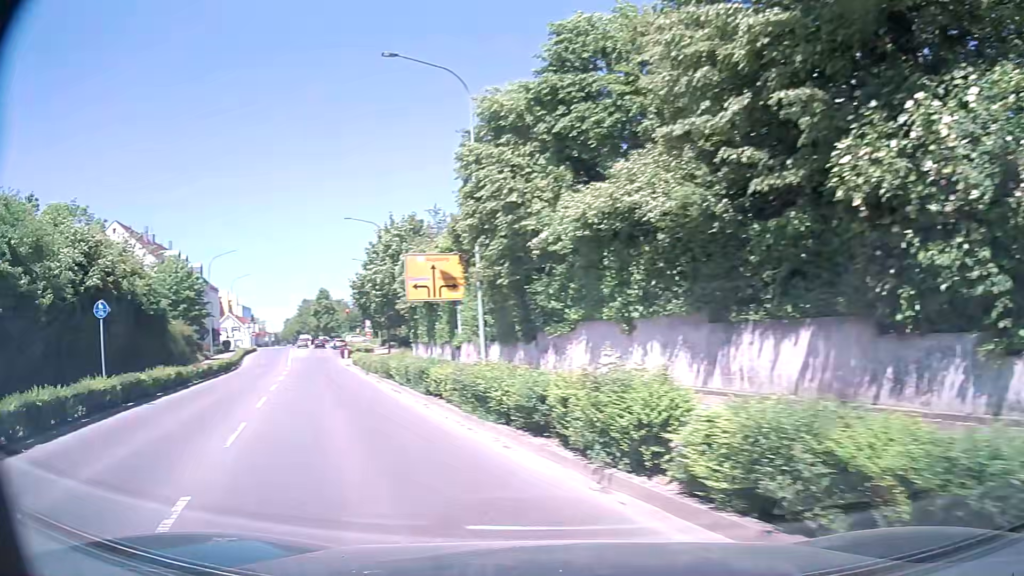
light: Day
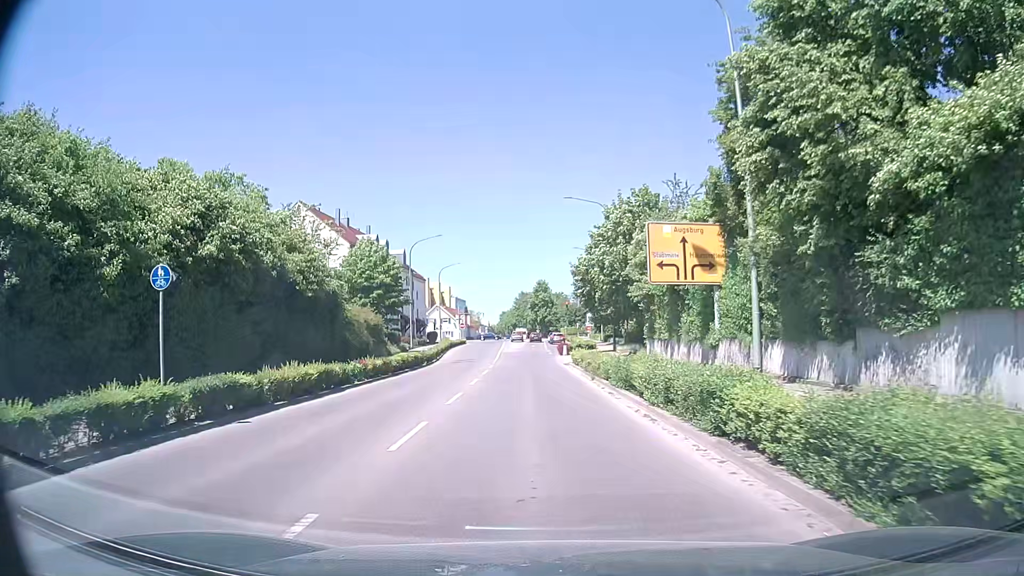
(-1.5, +7.2) m; -18°
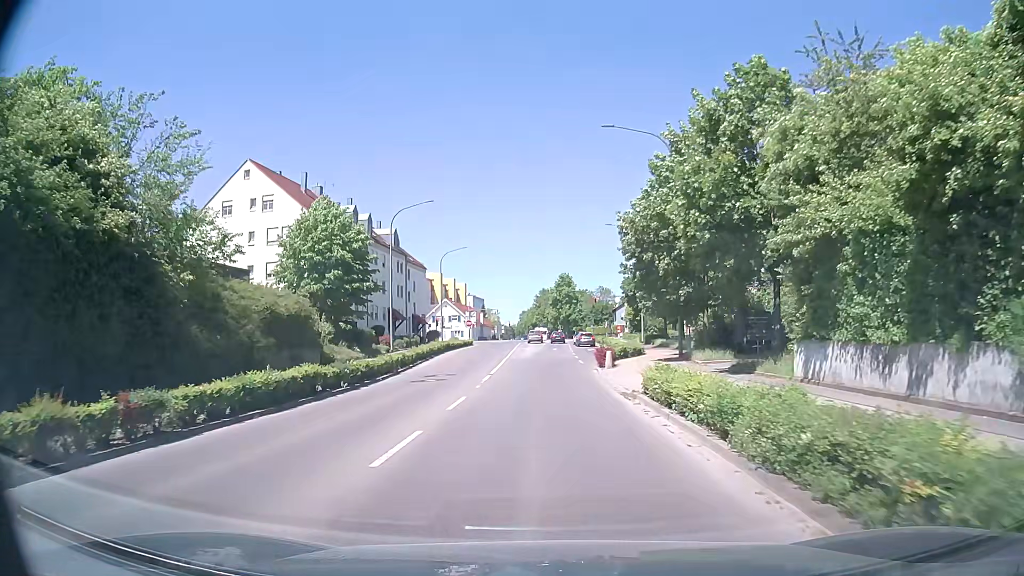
(-0.1, +19.3) m; -1°
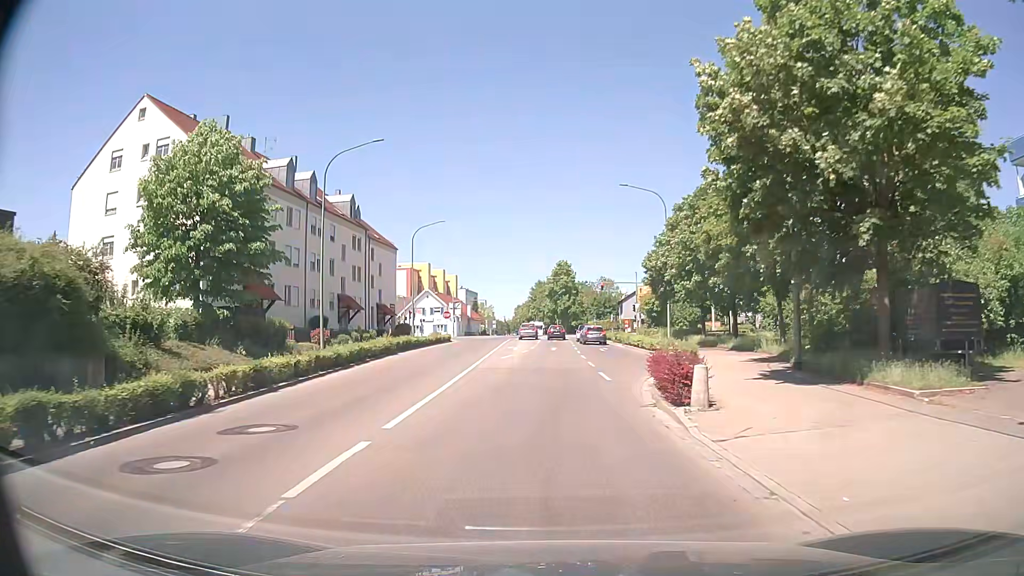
(+0.1, +17.0) m; +1°
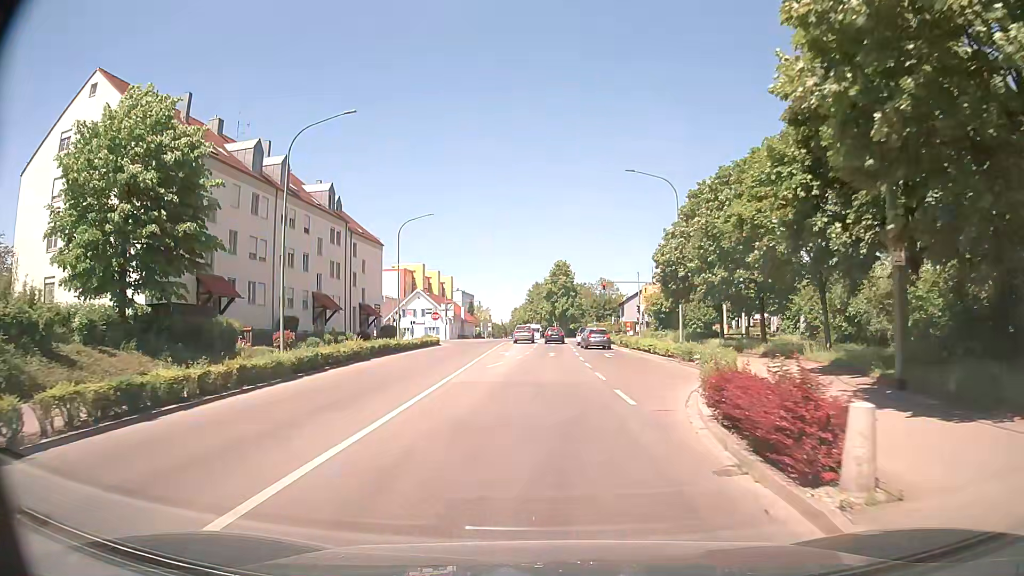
(0.0, +5.7) m; 0°
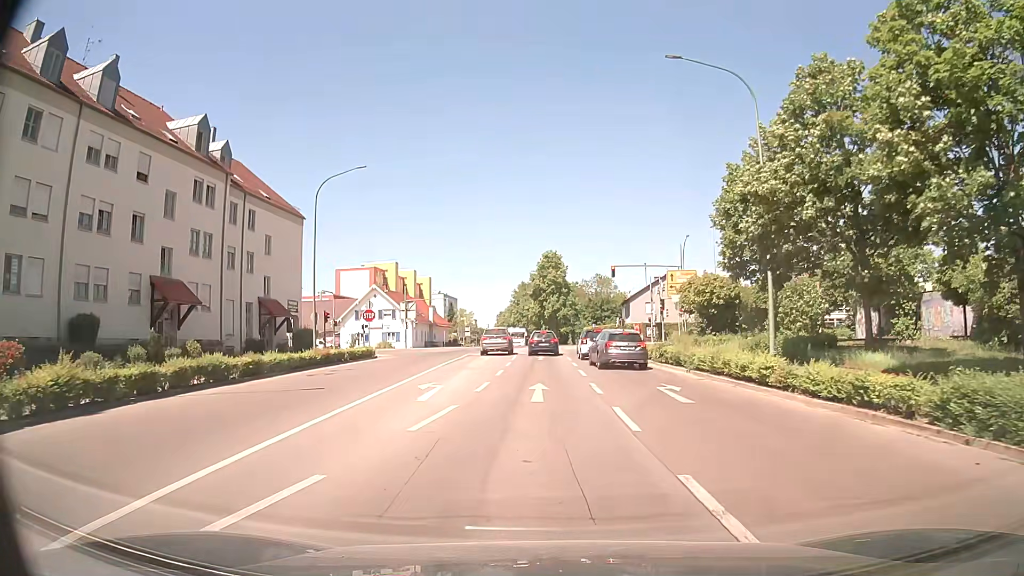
(+0.2, +21.2) m; +1°
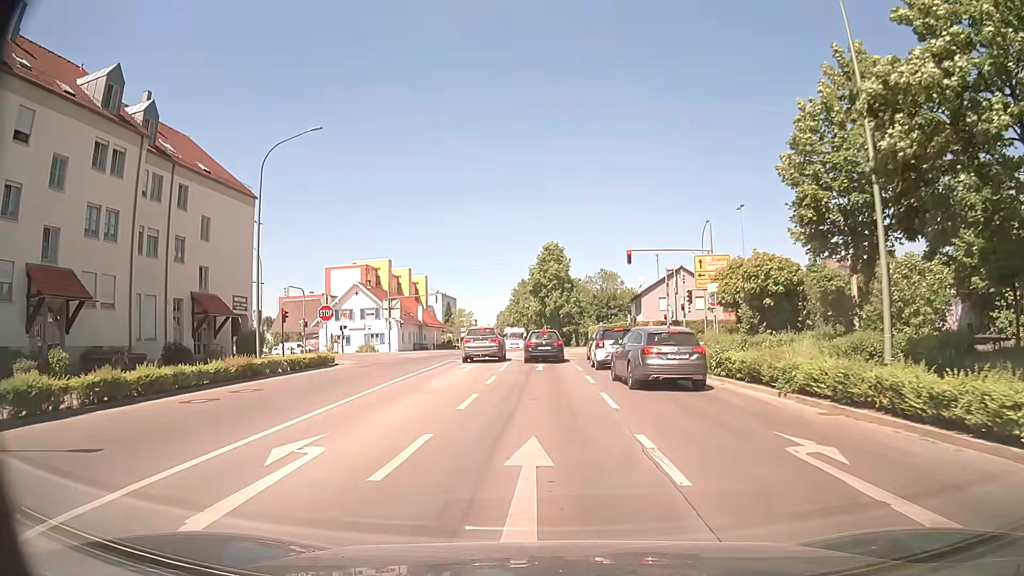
(0.0, +9.3) m; 0°
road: secondary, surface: asphalt
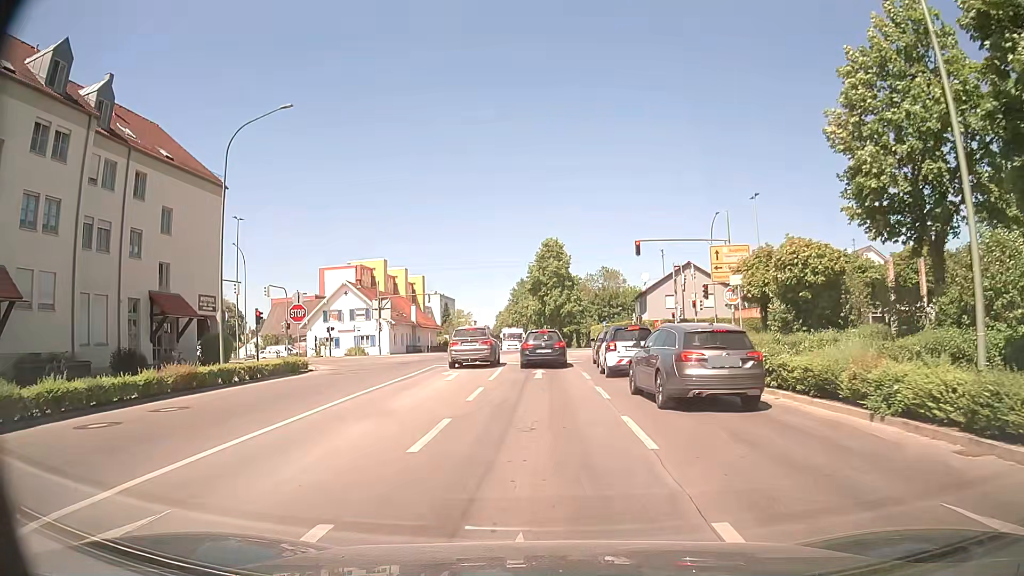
(0.0, +4.2) m; 0°
